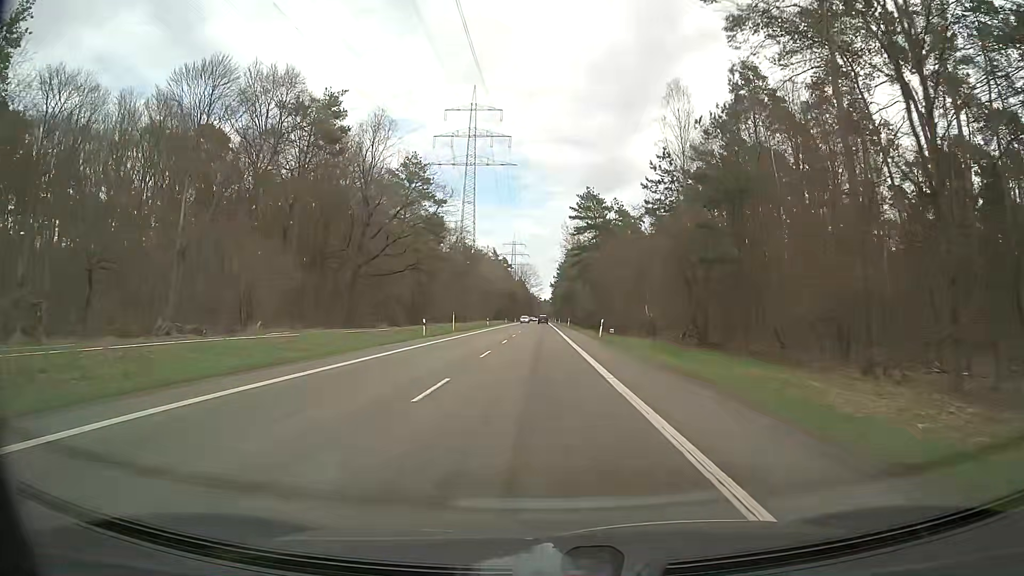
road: secondary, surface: asphalt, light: Day
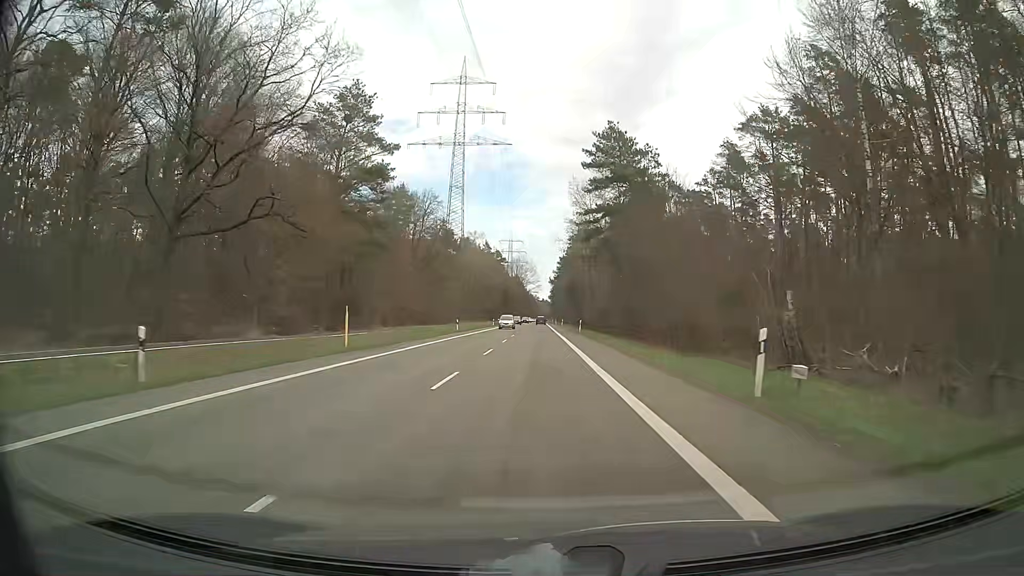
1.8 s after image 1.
(-0.1, +32.4) m; 0°
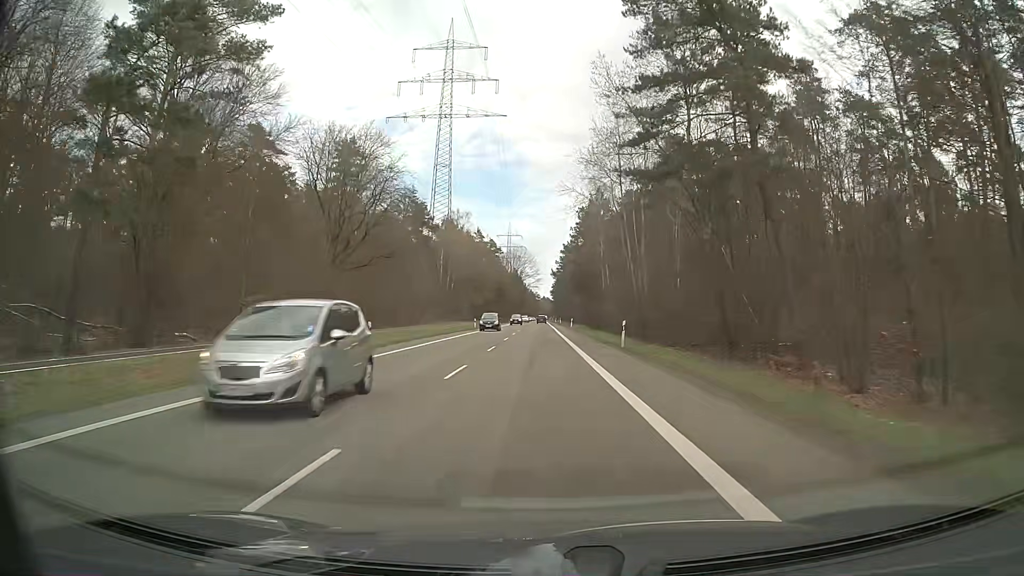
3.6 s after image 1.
(-0.2, +32.4) m; -1°
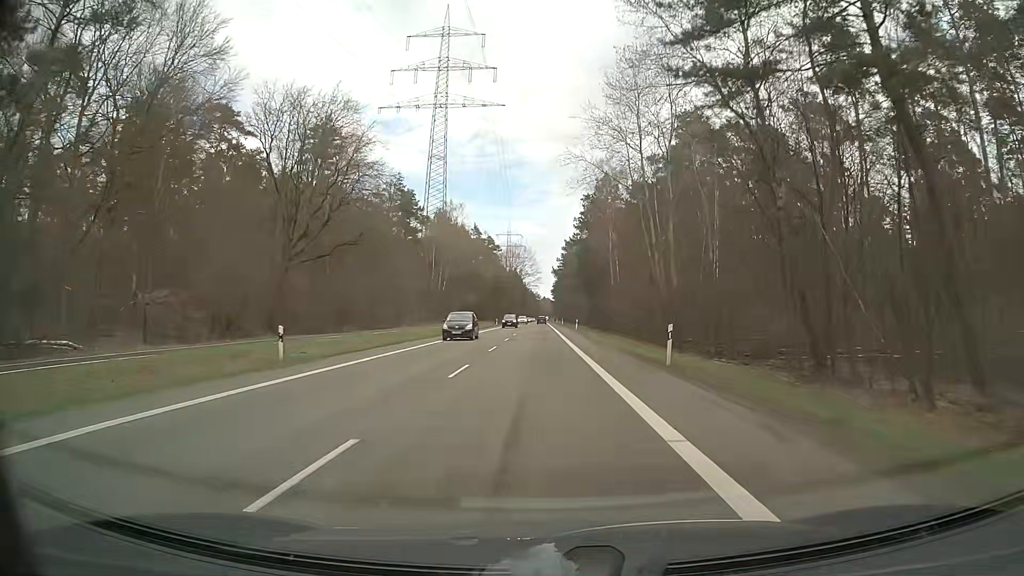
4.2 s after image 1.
(0.0, +10.8) m; 0°
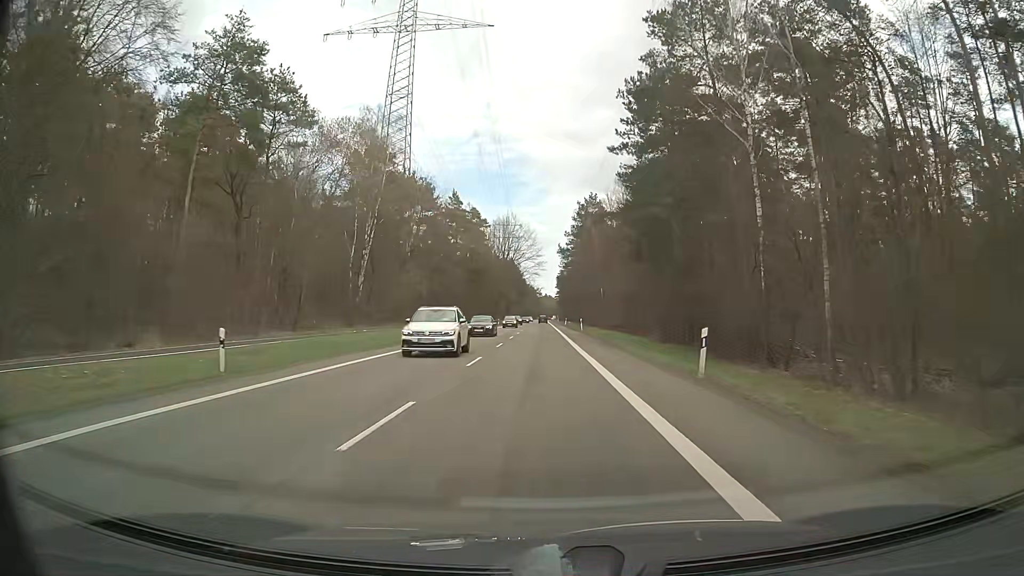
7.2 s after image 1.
(-0.1, +53.9) m; 0°
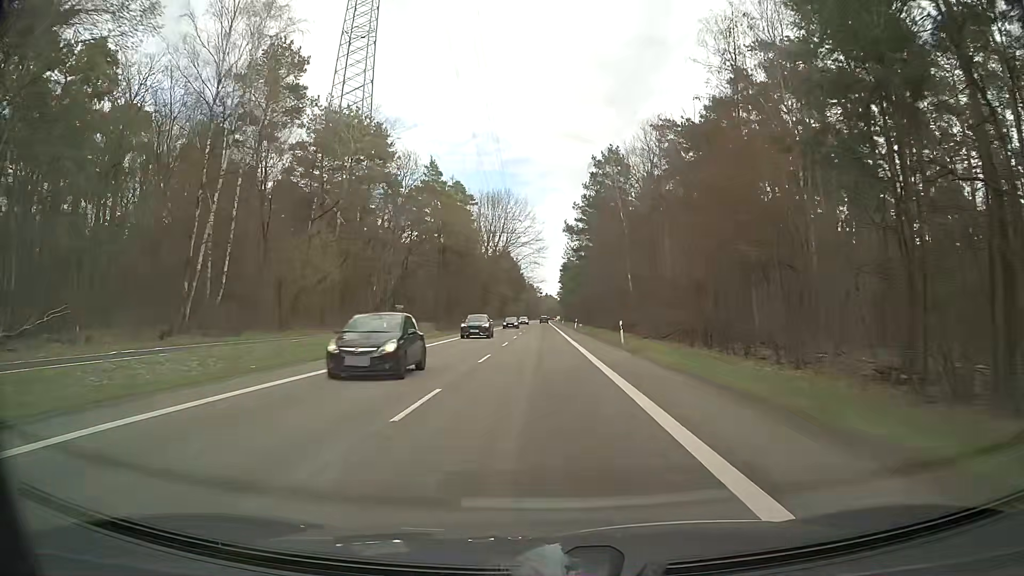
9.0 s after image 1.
(0.0, +32.3) m; 0°
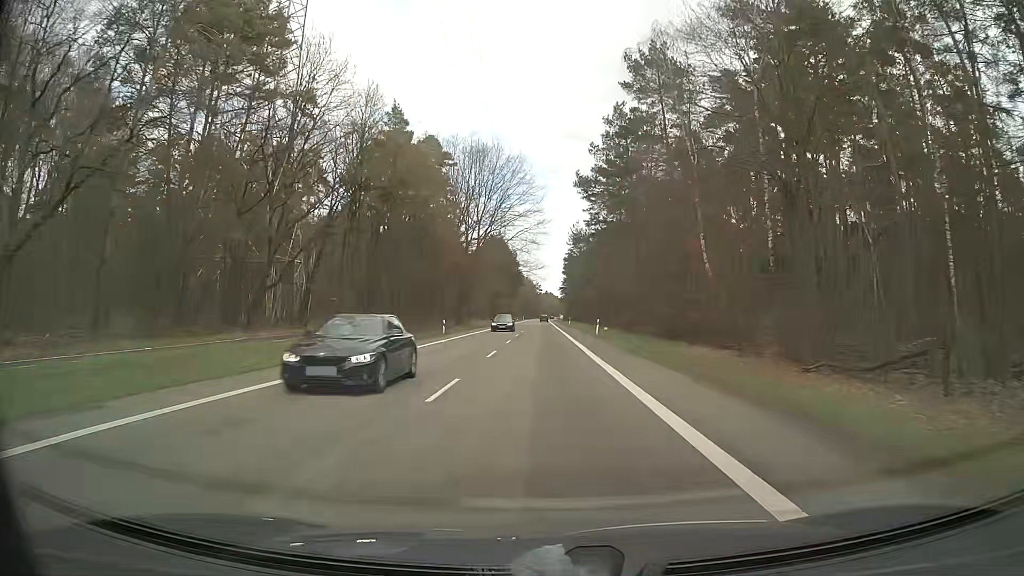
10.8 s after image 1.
(-0.1, +32.3) m; 0°
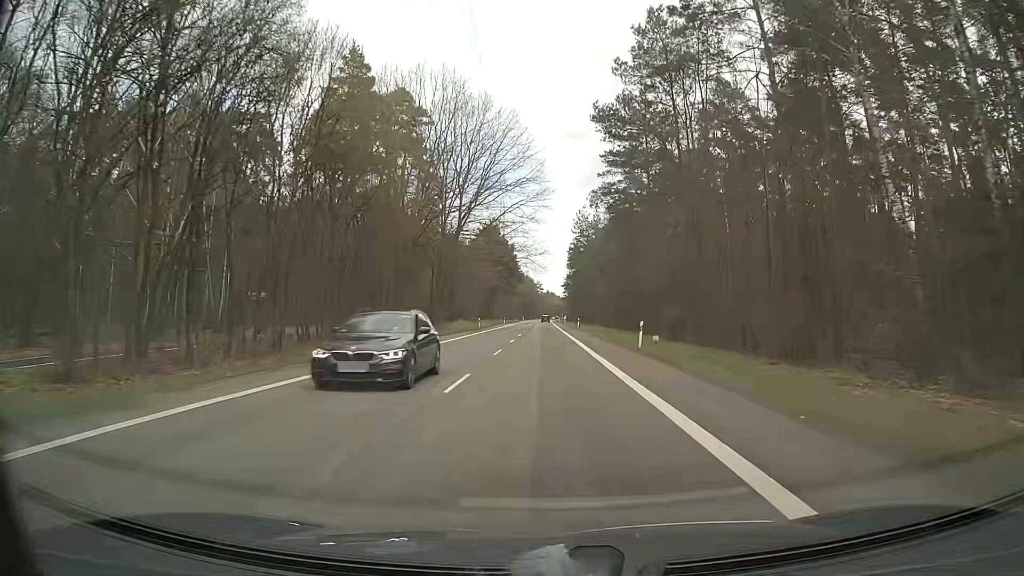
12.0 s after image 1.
(-0.1, +21.6) m; 0°
(0, +10) (0, +20) (0, +30) (0, +40) (0, +50) (0, +60) (0, +70) (0, +80) (0, +90) (+1, +100) m
